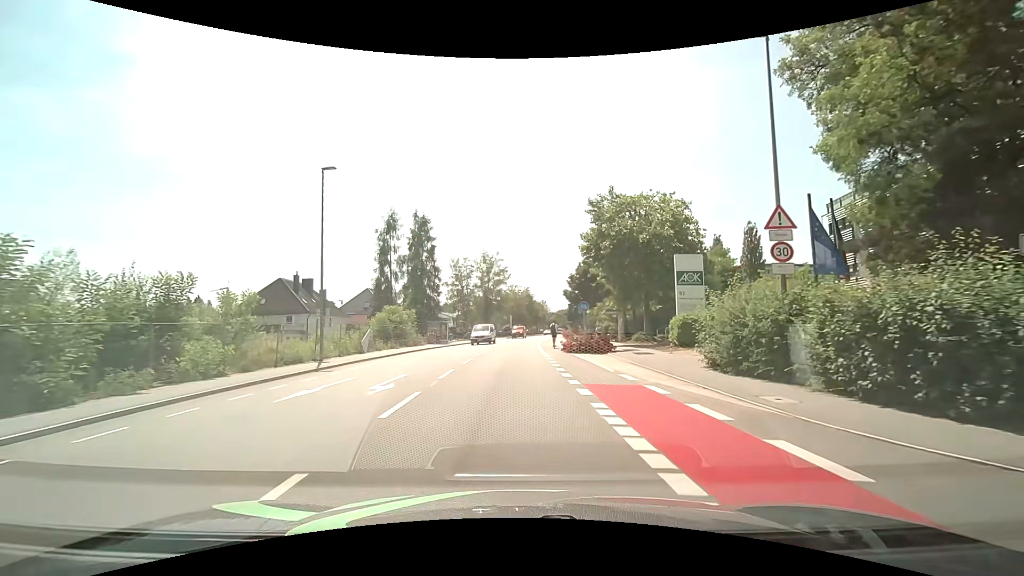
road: tertiary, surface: asphalt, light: Day
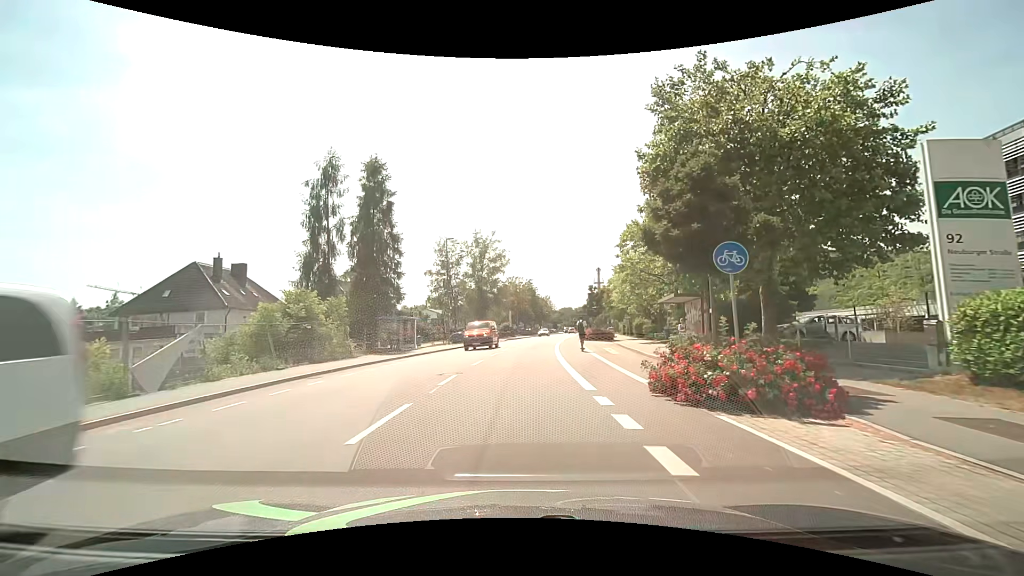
(0.0, +19.6) m; 0°
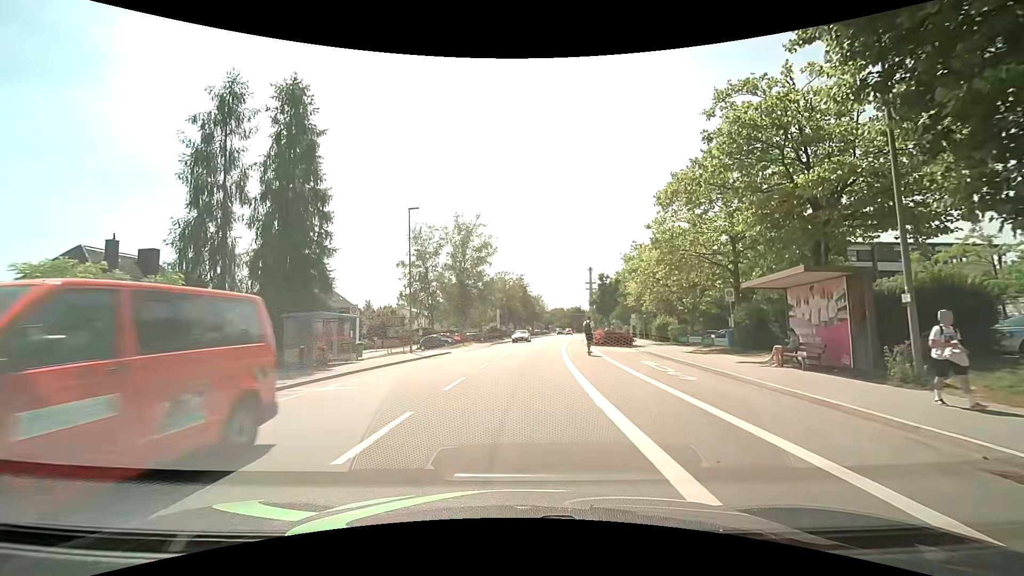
(+0.1, +12.5) m; +1°
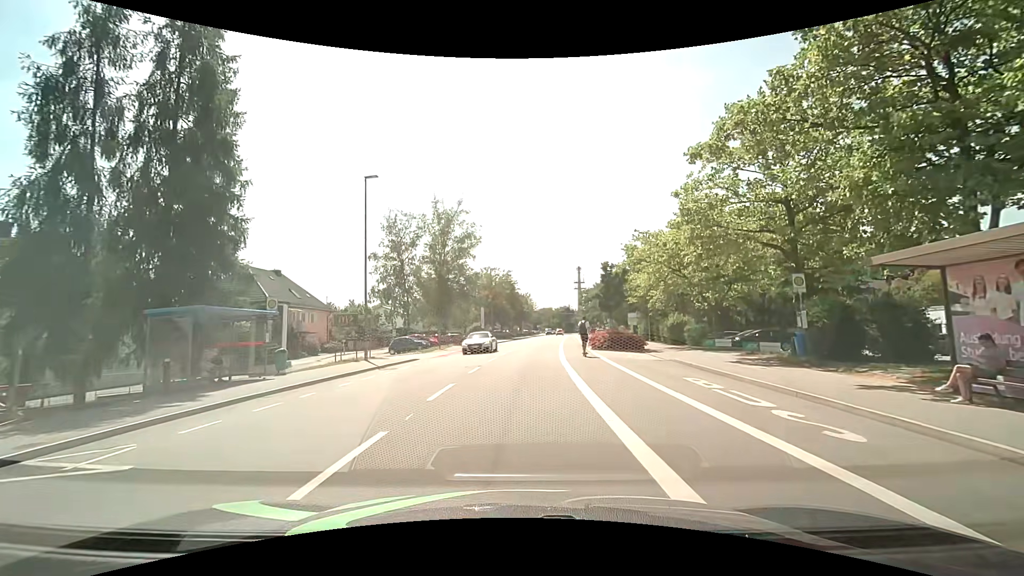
(+0.1, +7.3) m; +2°
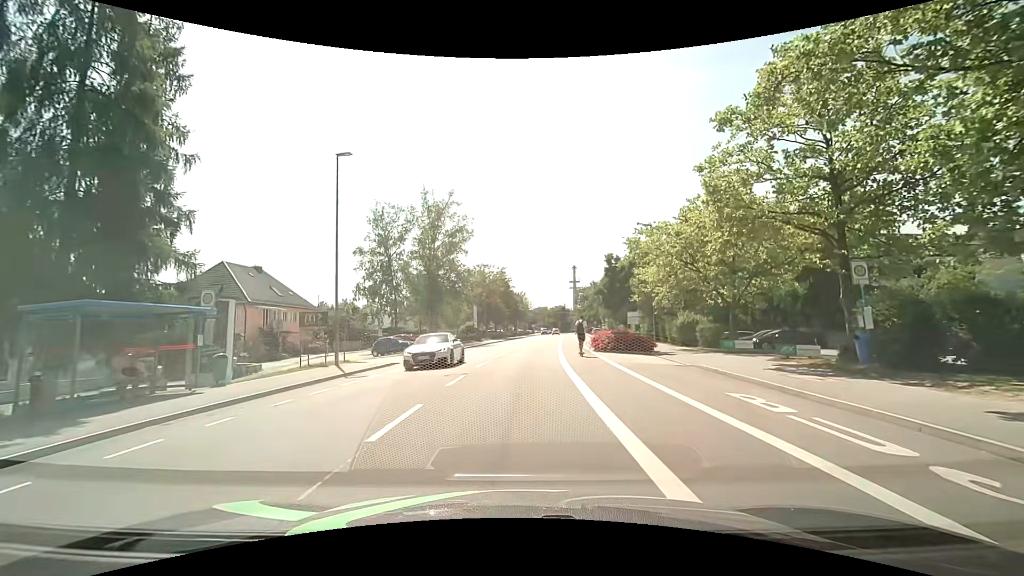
(0.0, +3.5) m; +1°
(0, +10) (0, +20) (+1, +30) (+2, +40) (+2, +50) (+3, +60) (+4, +70) (+5, +80) (+6, +90) (+7, +100) m
